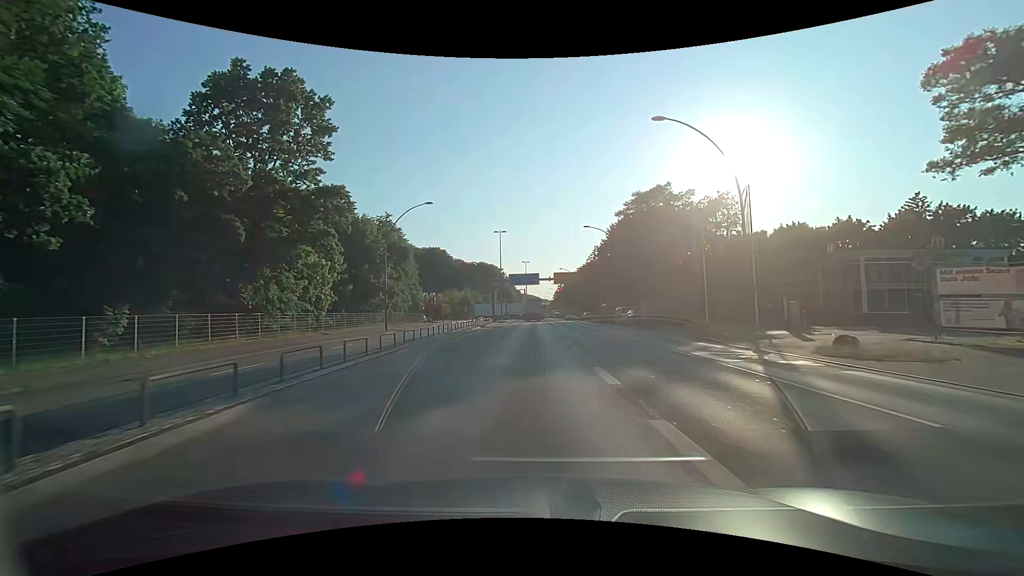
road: primary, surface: asphalt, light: Day
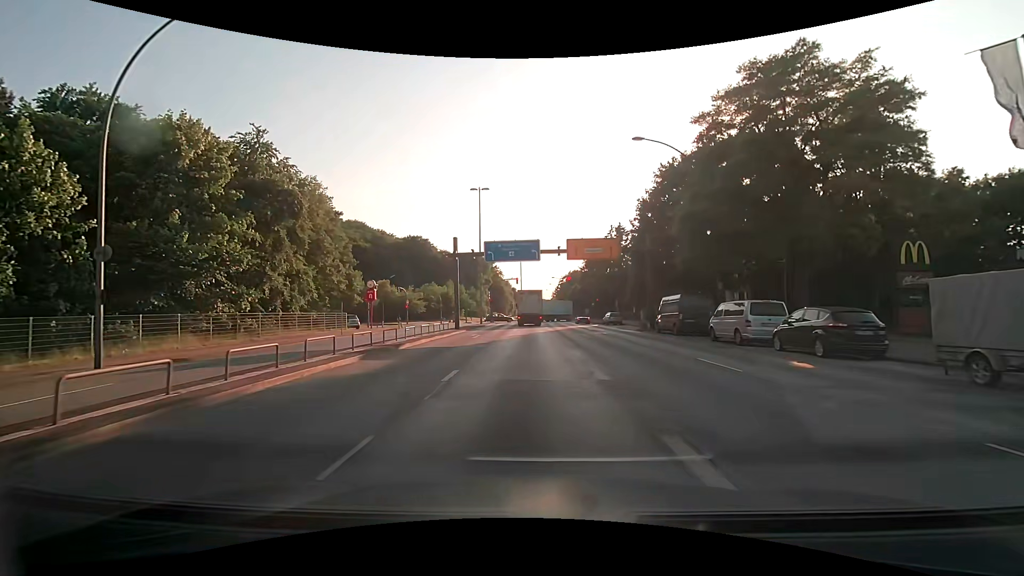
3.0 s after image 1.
(0.0, +31.2) m; 0°
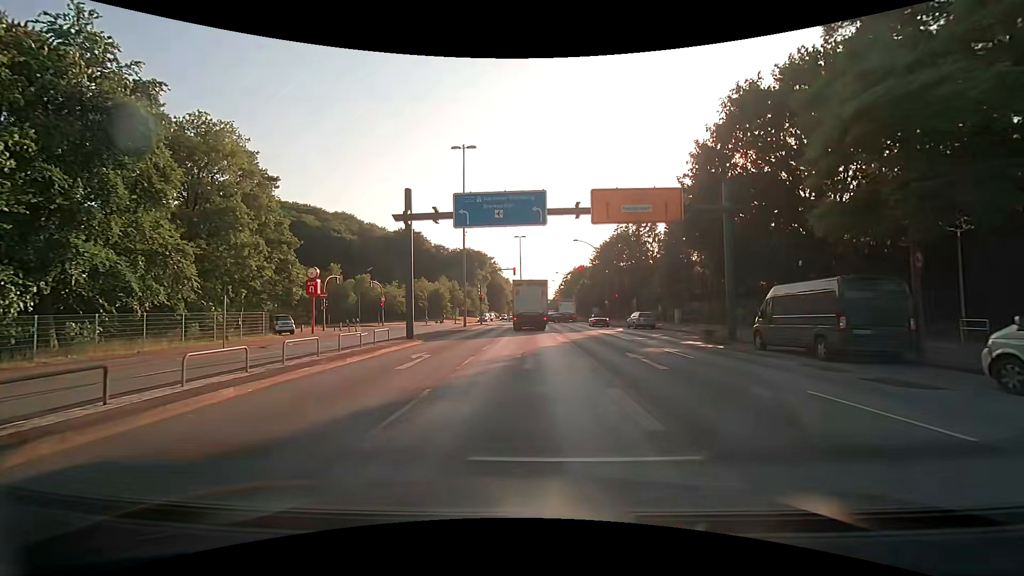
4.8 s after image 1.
(0.0, +14.9) m; 0°
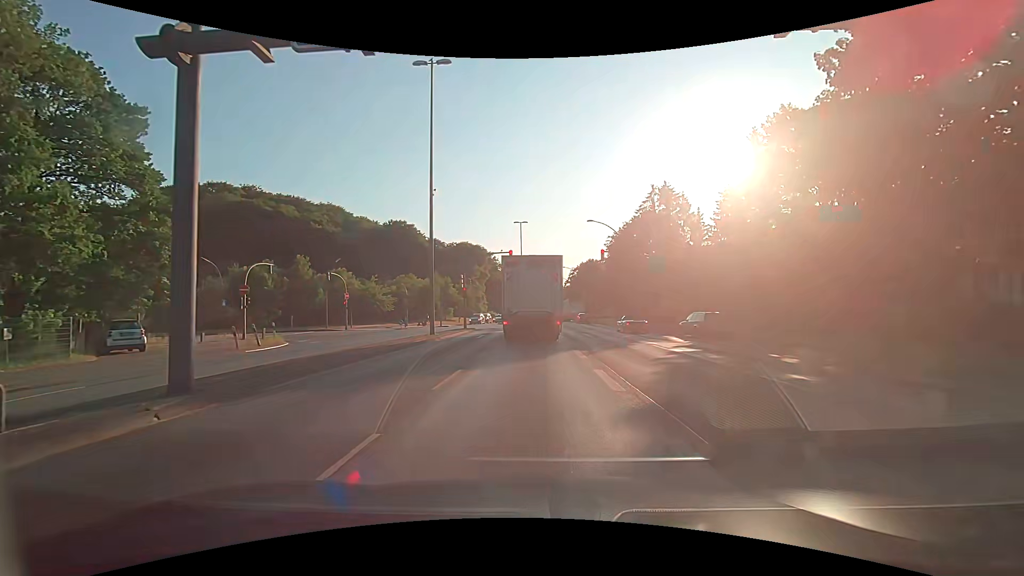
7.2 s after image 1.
(-0.1, +15.3) m; -1°
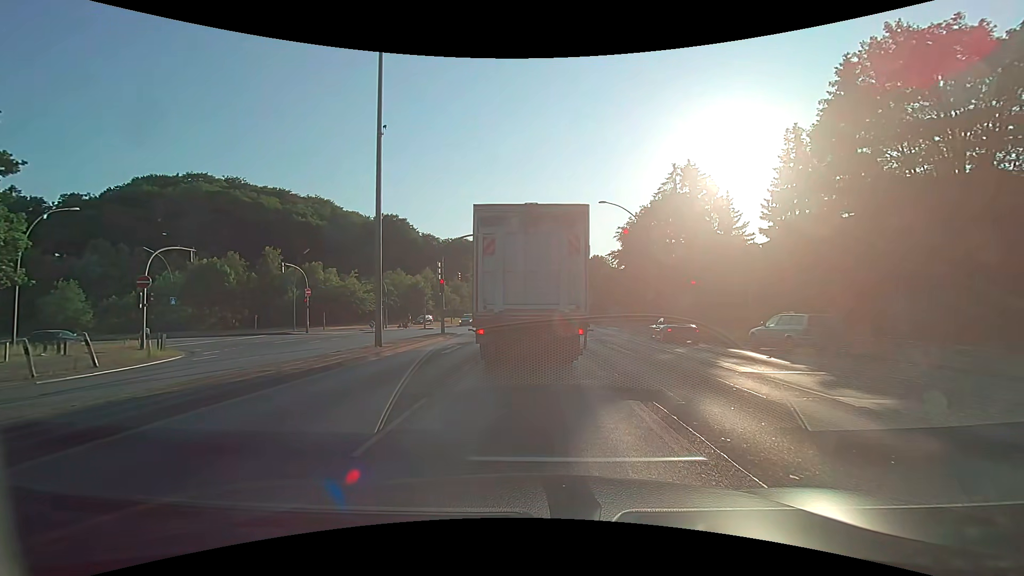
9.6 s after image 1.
(+0.1, +9.8) m; +2°
(0, +10) (-1, +20) (-1, +30) (-2, +40) (-6, +49) (-15, +54) (-24, +56) (-34, +56) (-44, +55) (-54, +54) m
